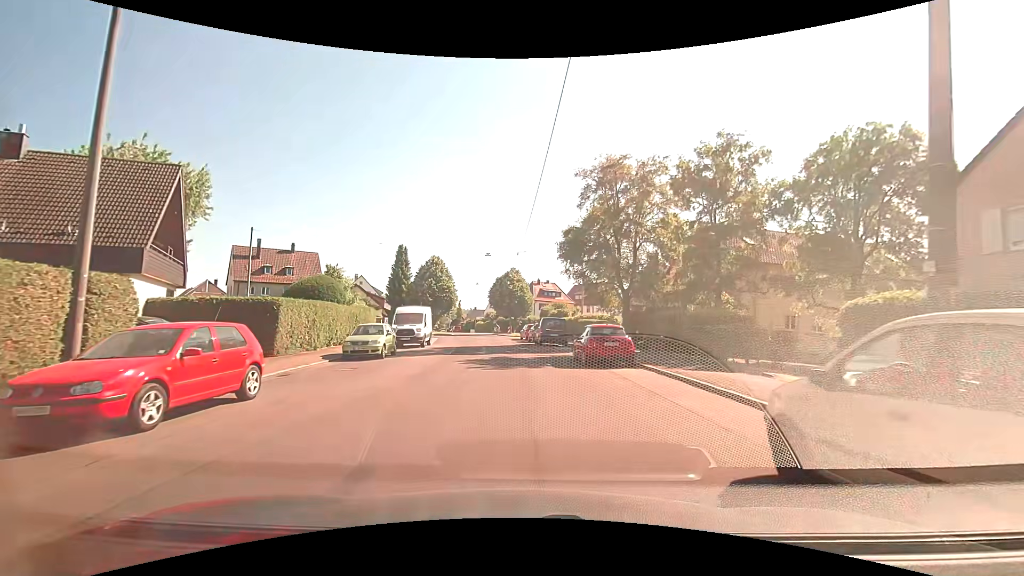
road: residential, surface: asphalt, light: Day
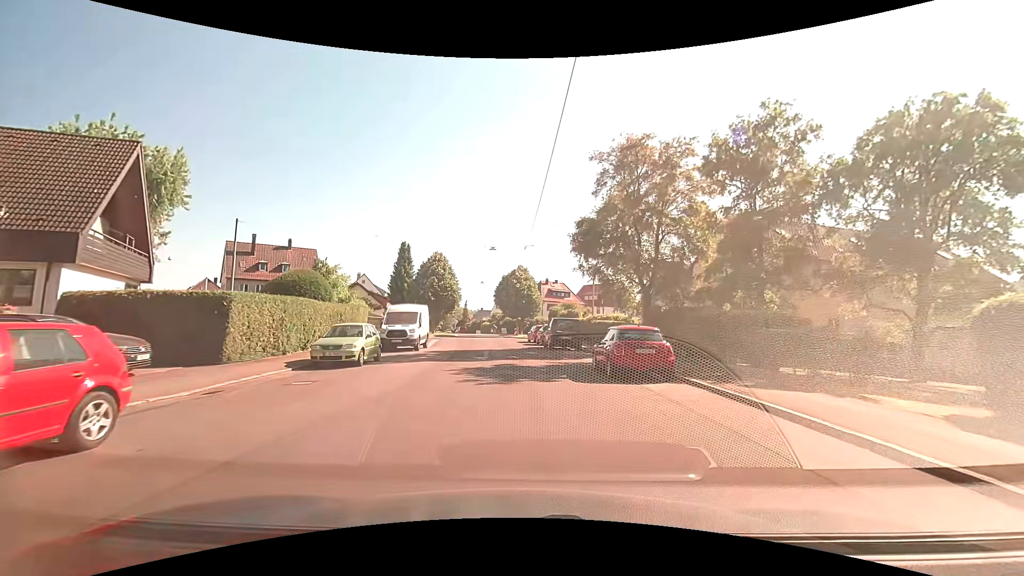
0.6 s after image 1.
(0.0, +3.6) m; -1°
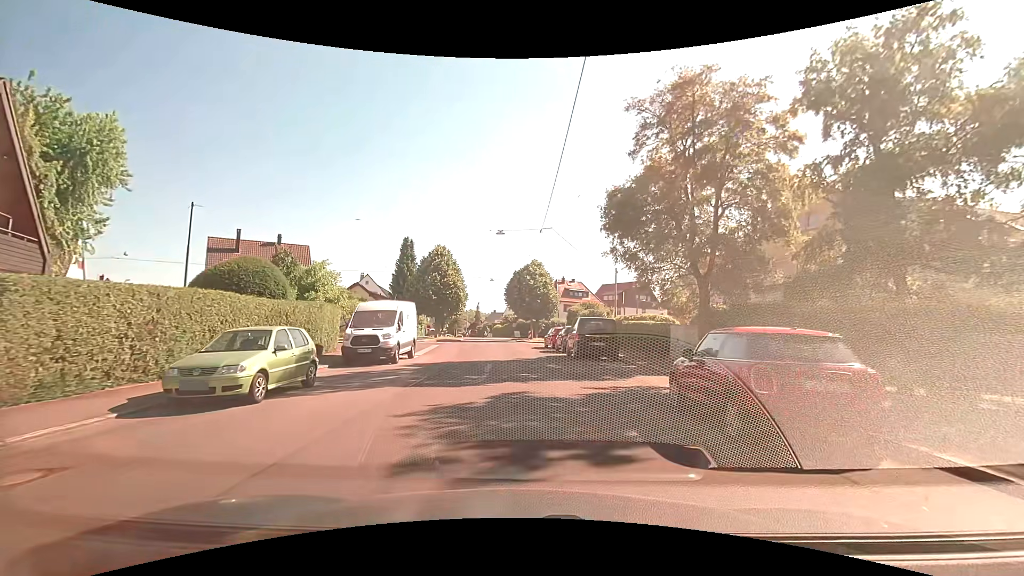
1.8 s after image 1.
(0.0, +7.1) m; -2°
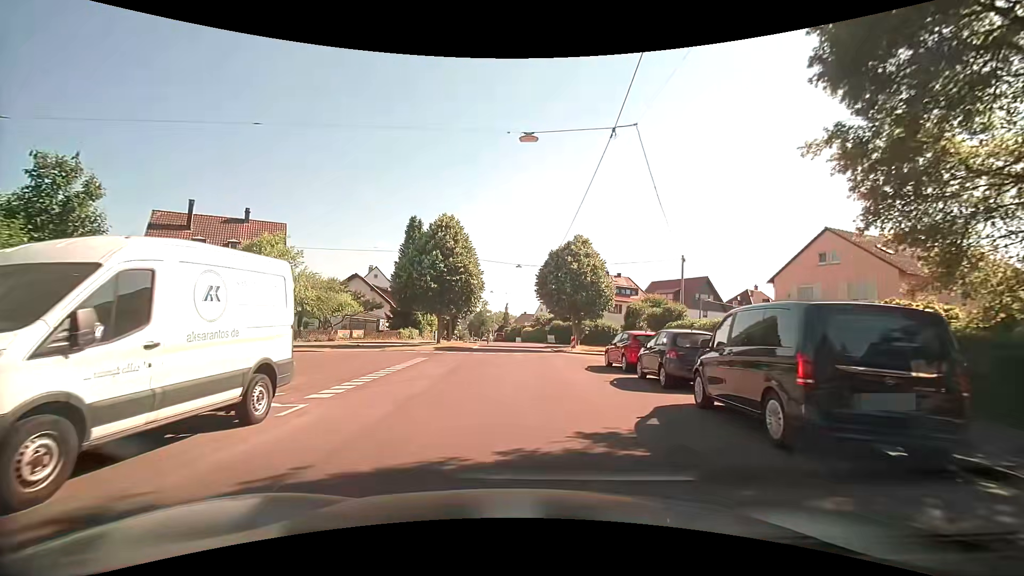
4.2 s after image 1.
(-0.4, +15.2) m; -4°
